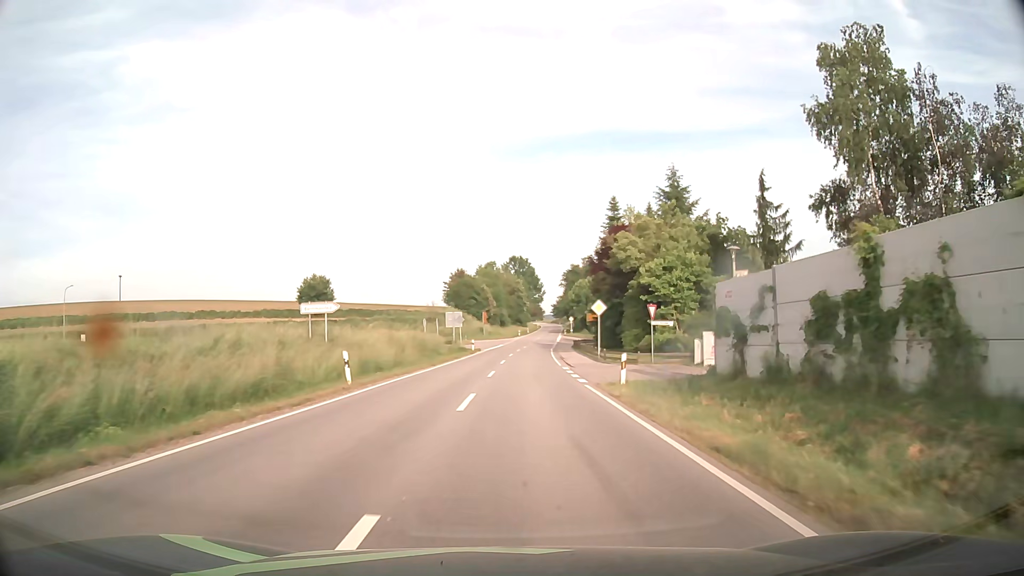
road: secondary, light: Day
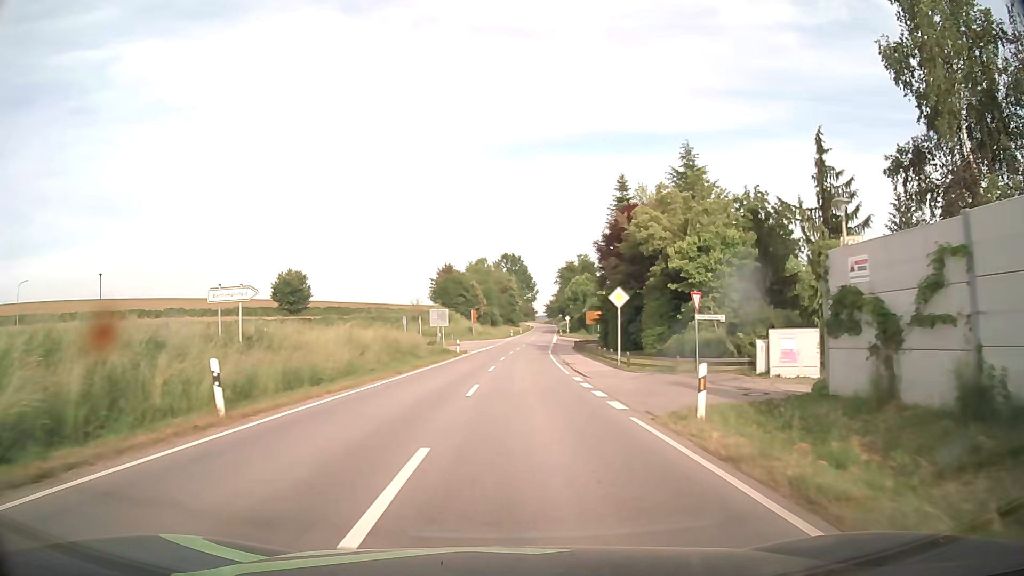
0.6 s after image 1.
(+0.1, +8.8) m; +1°
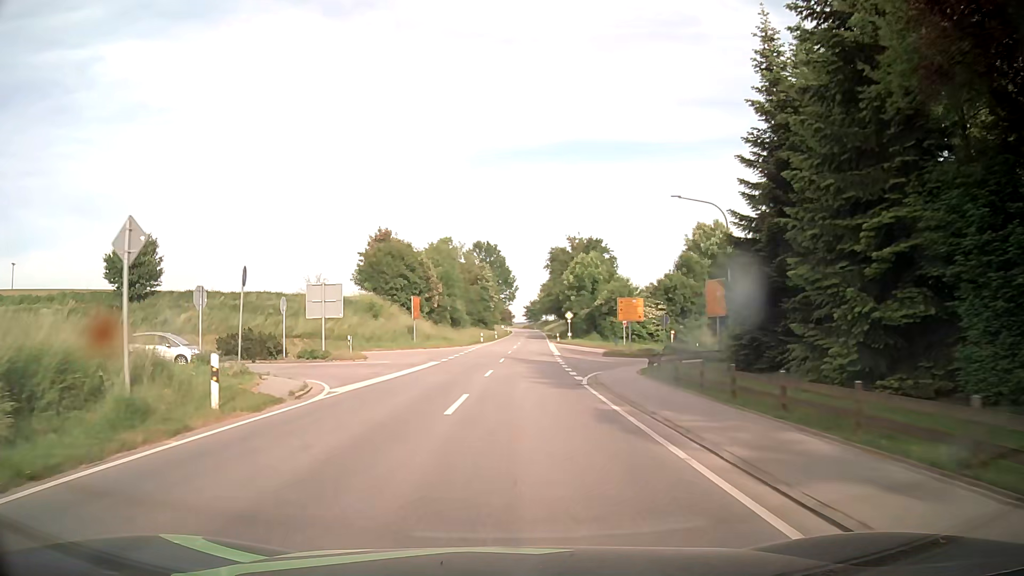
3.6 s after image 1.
(+0.8, +40.0) m; +2°
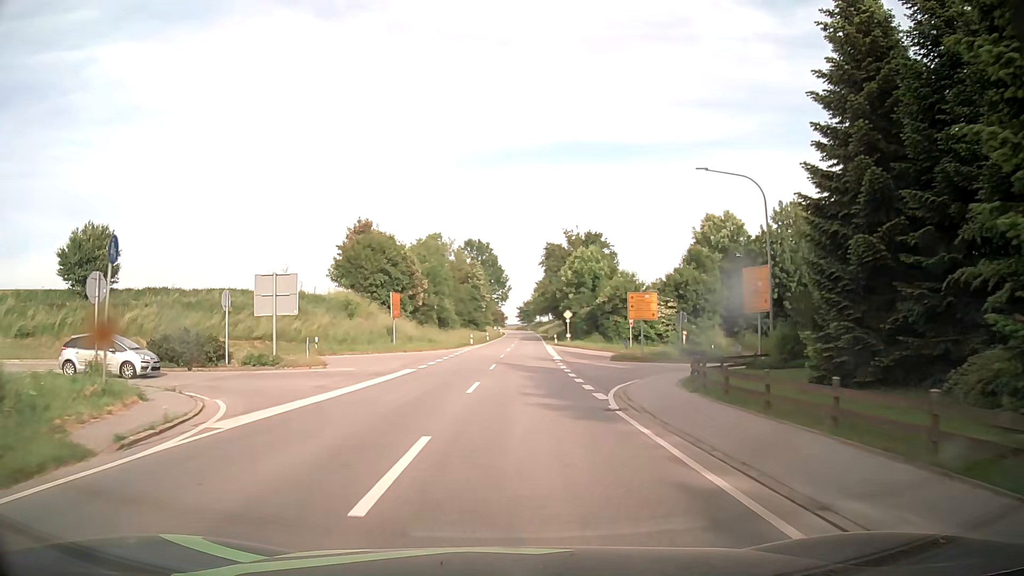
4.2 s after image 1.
(0.0, +6.7) m; 0°
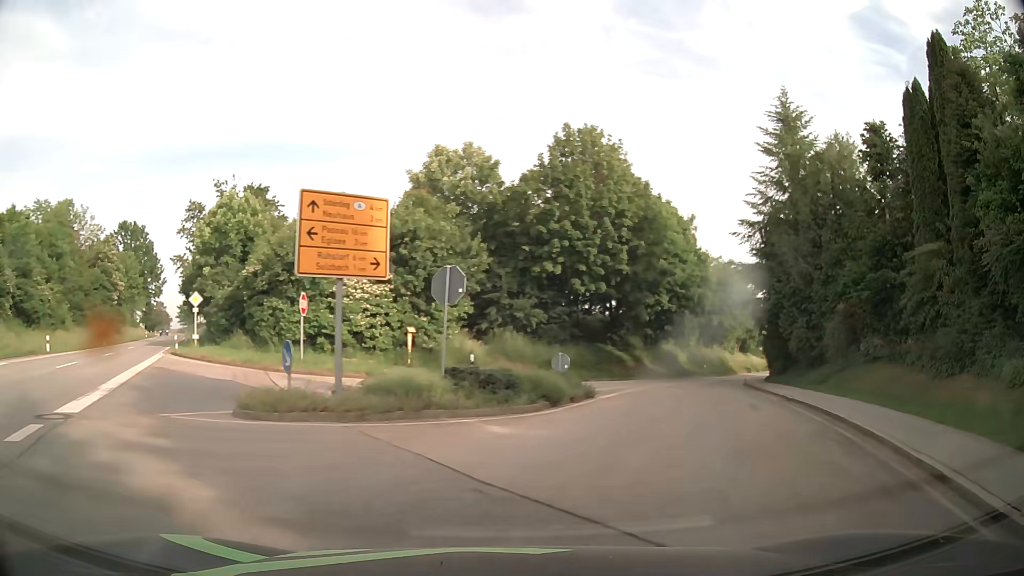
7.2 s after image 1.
(+4.5, +27.9) m; +28°
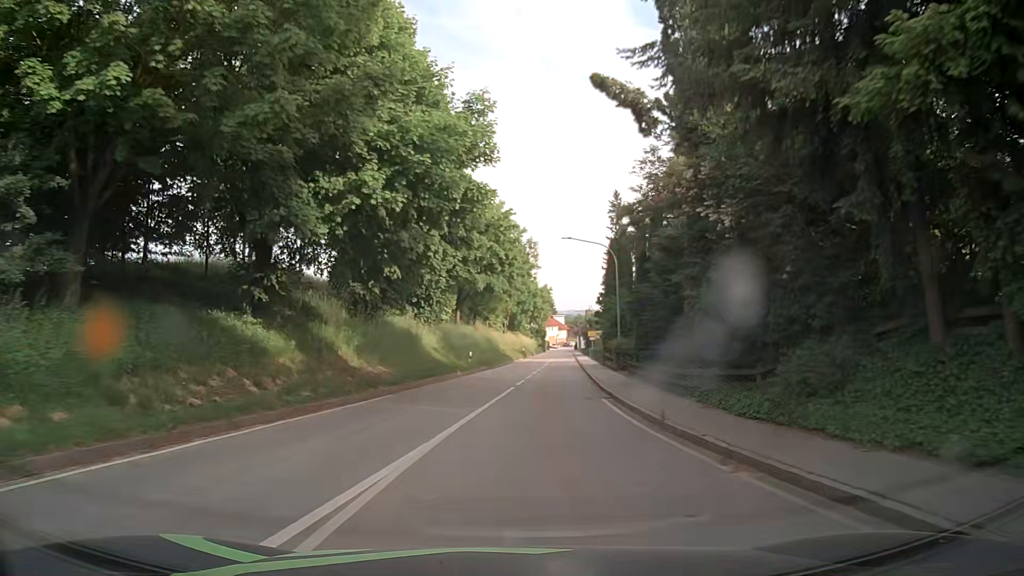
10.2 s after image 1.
(+7.8, +30.0) m; +21°
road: tertiary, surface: asphalt
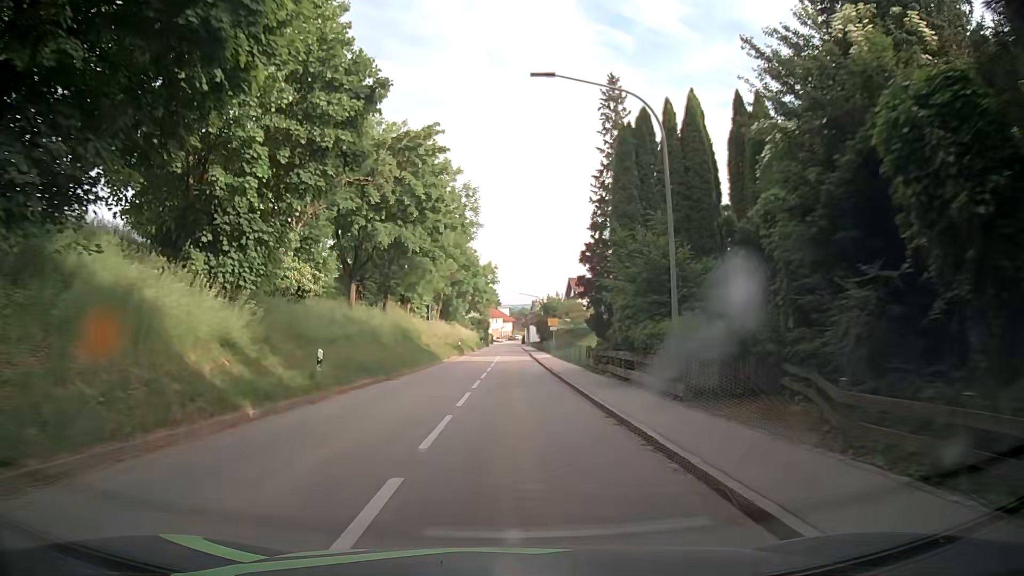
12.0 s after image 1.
(+1.1, +22.9) m; +5°
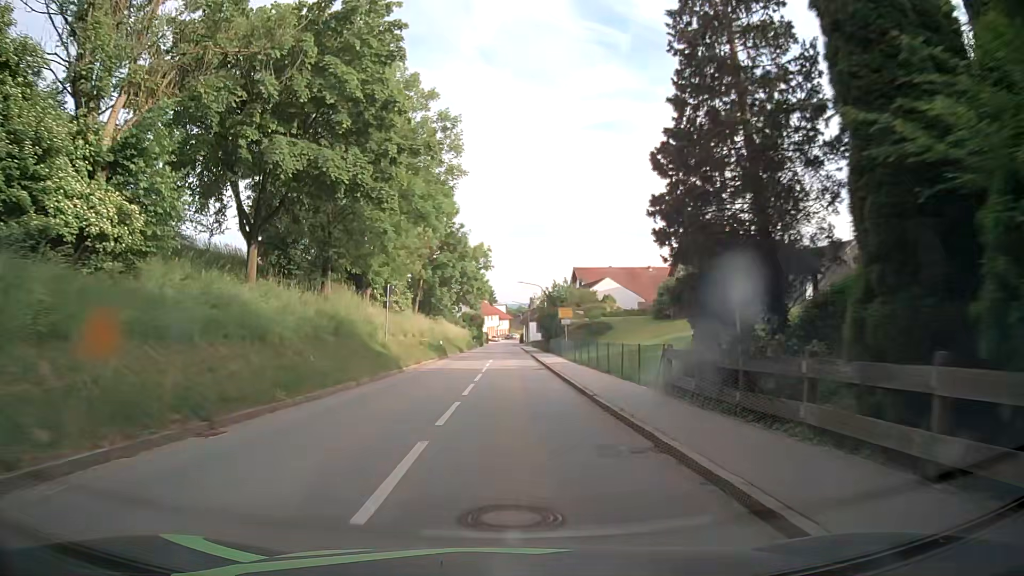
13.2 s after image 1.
(0.0, +15.8) m; 0°
(0, +10) (0, +20) (0, +30) (0, +40) (0, +50) (0, +60) (0, +70) (0, +80) (0, +90) (0, +100) m
